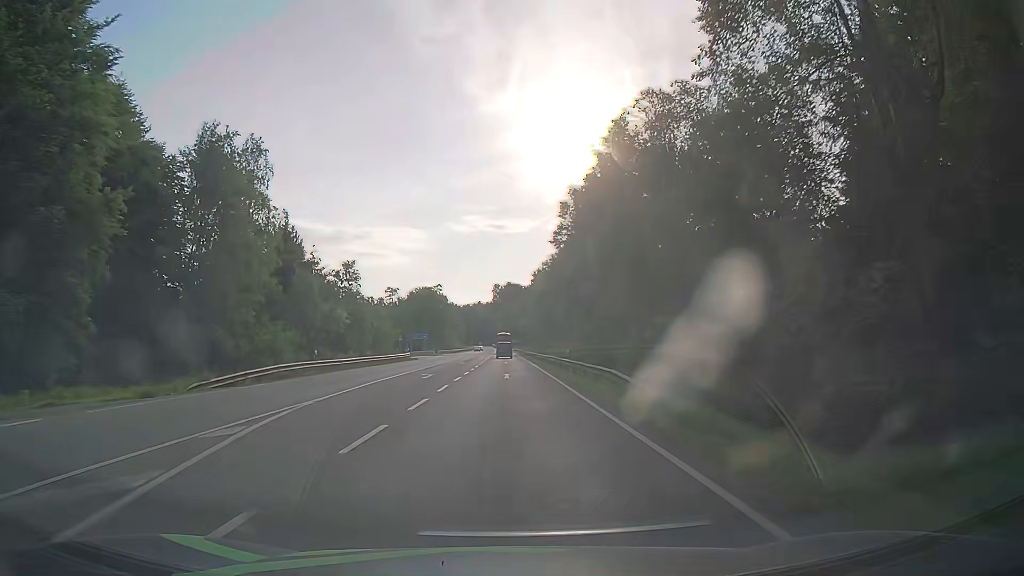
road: secondary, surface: asphalt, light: Day
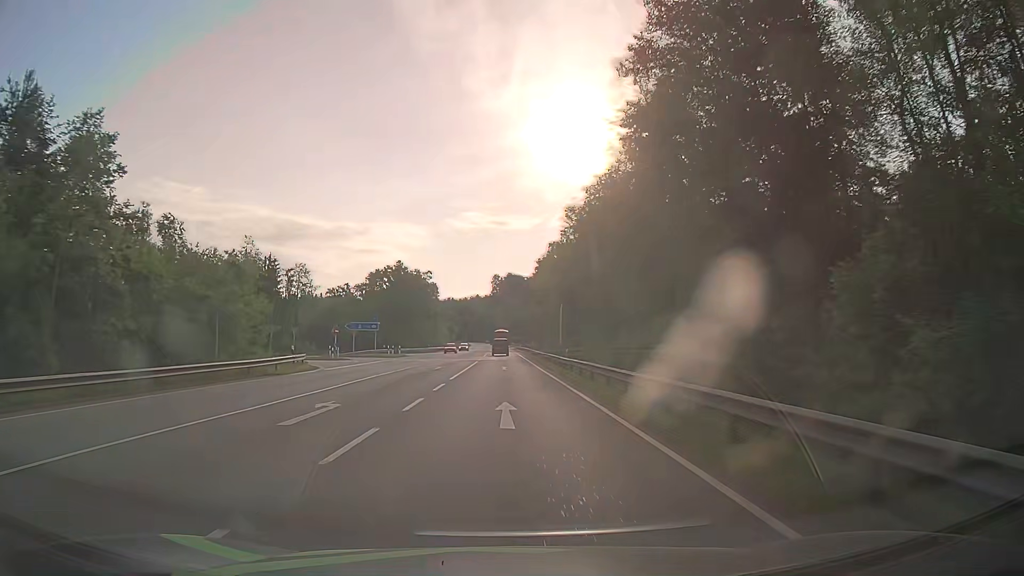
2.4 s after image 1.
(-0.3, +42.9) m; 0°
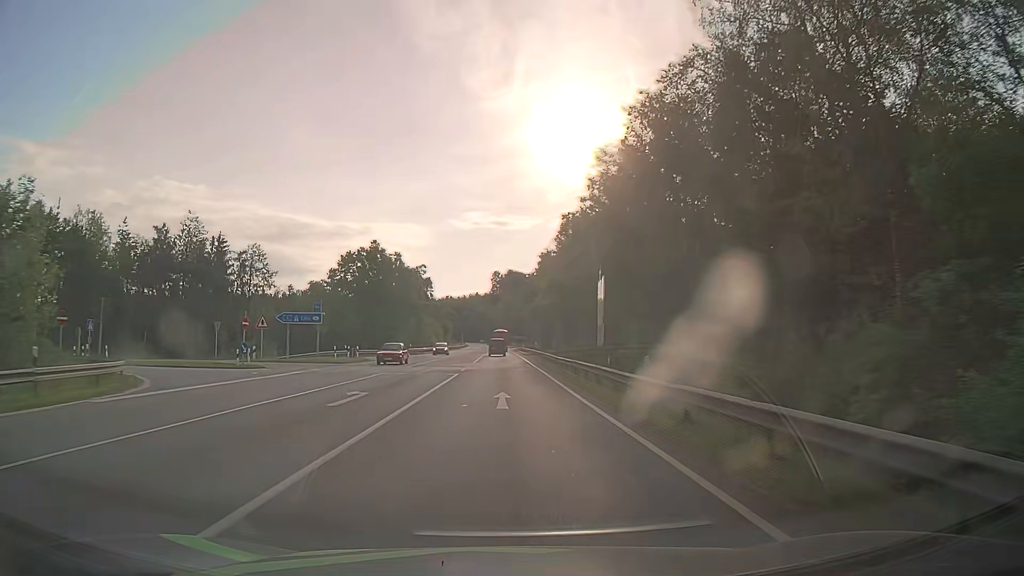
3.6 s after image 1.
(-0.1, +21.5) m; 0°
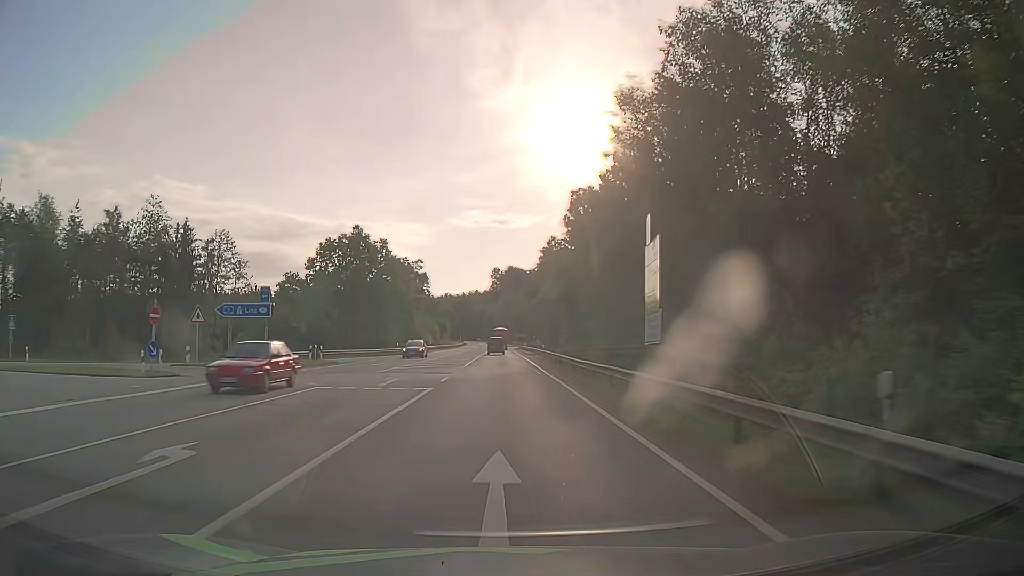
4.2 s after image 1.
(0.0, +10.8) m; 0°
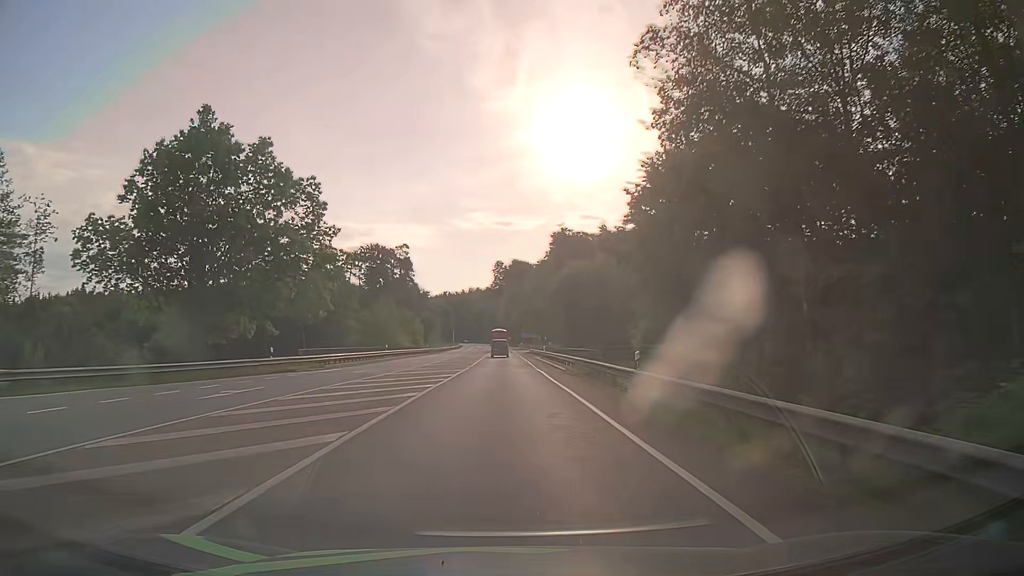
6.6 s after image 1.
(-0.2, +43.0) m; -1°
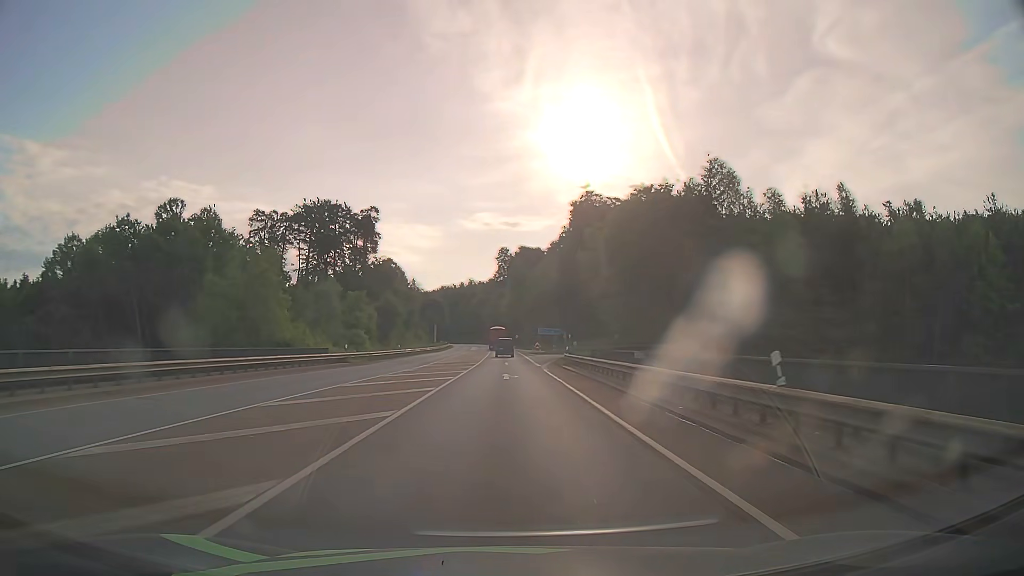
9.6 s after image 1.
(0.0, +53.8) m; 0°
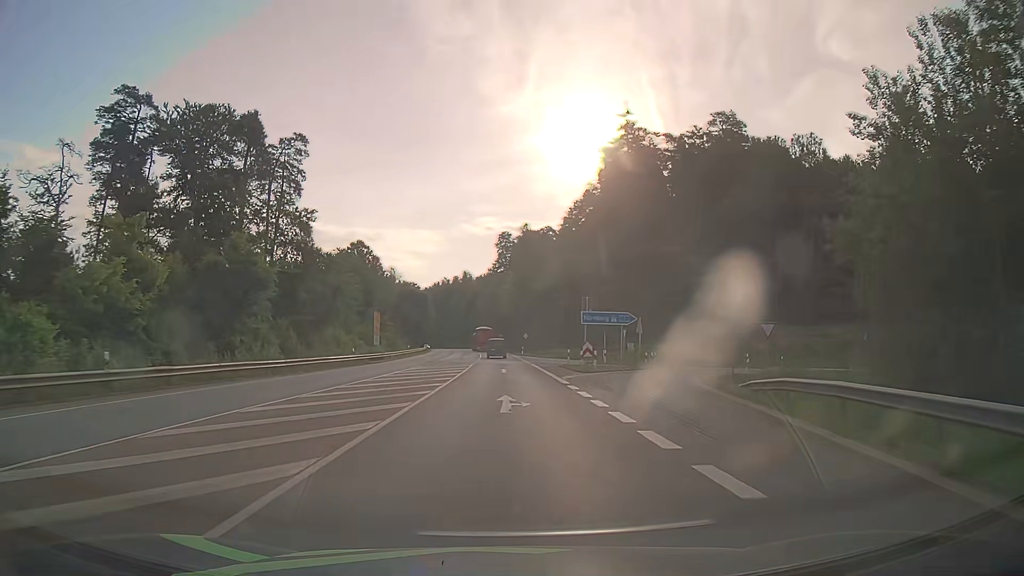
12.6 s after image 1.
(0.0, +53.7) m; 0°
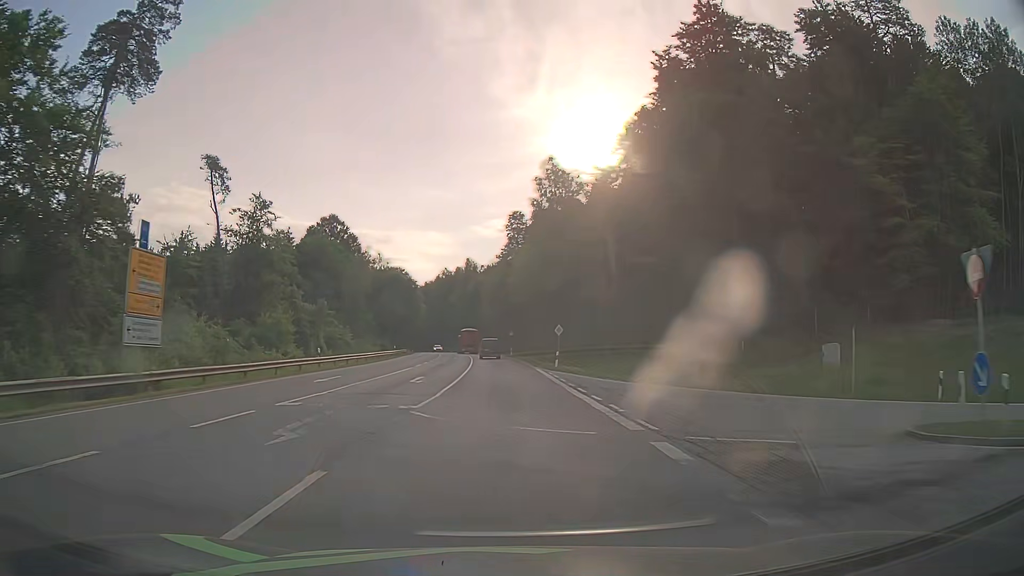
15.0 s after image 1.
(-0.3, +42.9) m; -1°
(0, +10) (0, +20) (0, +30) (0, +40) (-1, +50) (-1, +60) (-1, +70) (-2, +80) (-3, +90) (-4, +100) m
